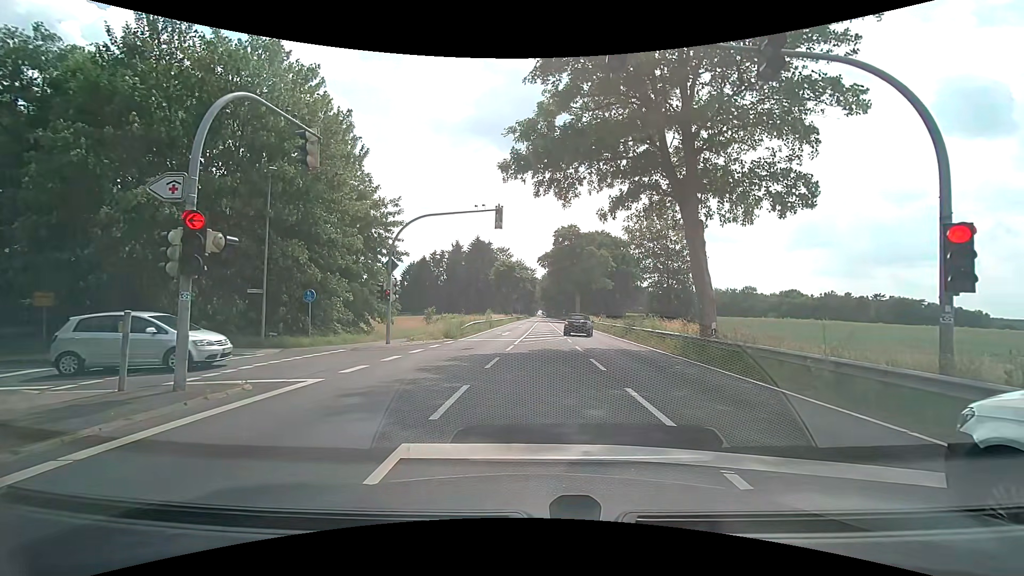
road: primary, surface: asphalt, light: Day
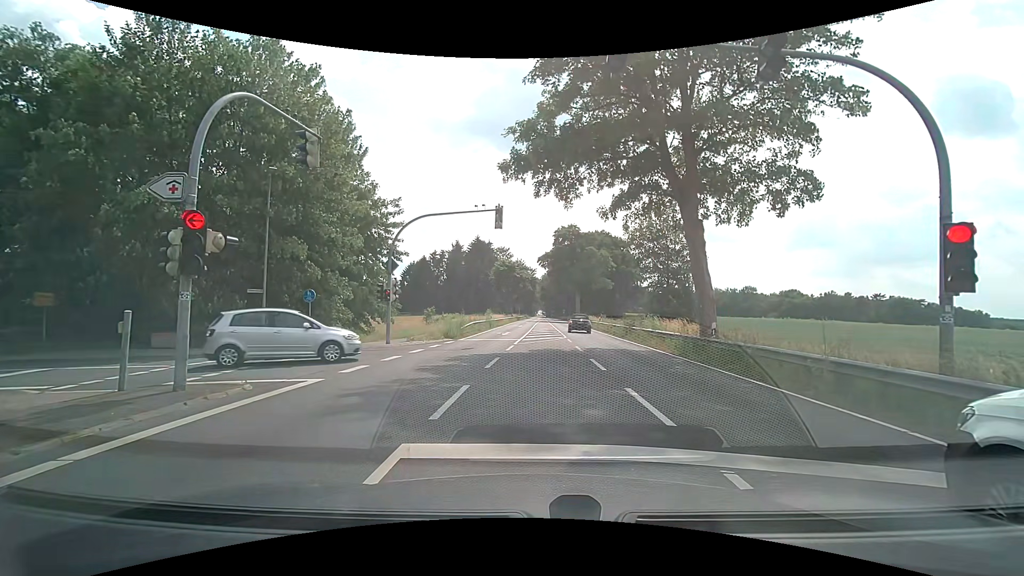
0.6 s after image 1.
(0.0, 0.0) m; 0°
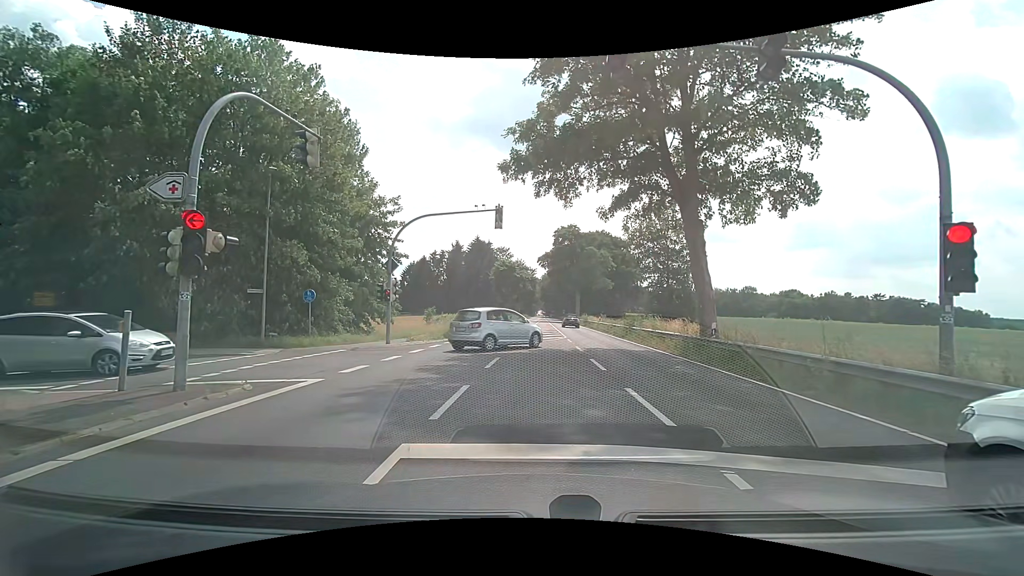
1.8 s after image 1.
(0.0, 0.0) m; 0°
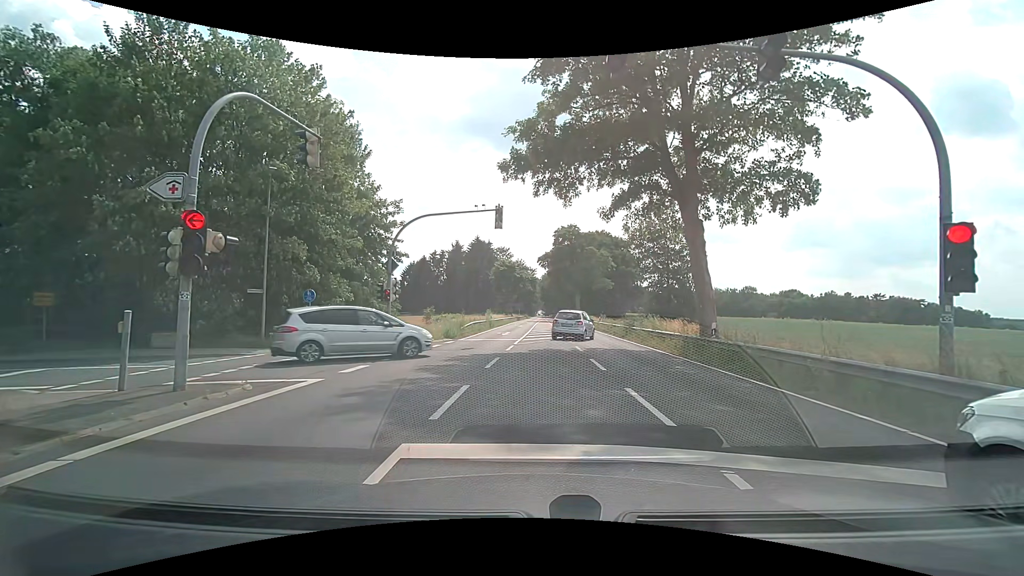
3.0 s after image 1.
(0.0, 0.0) m; 0°
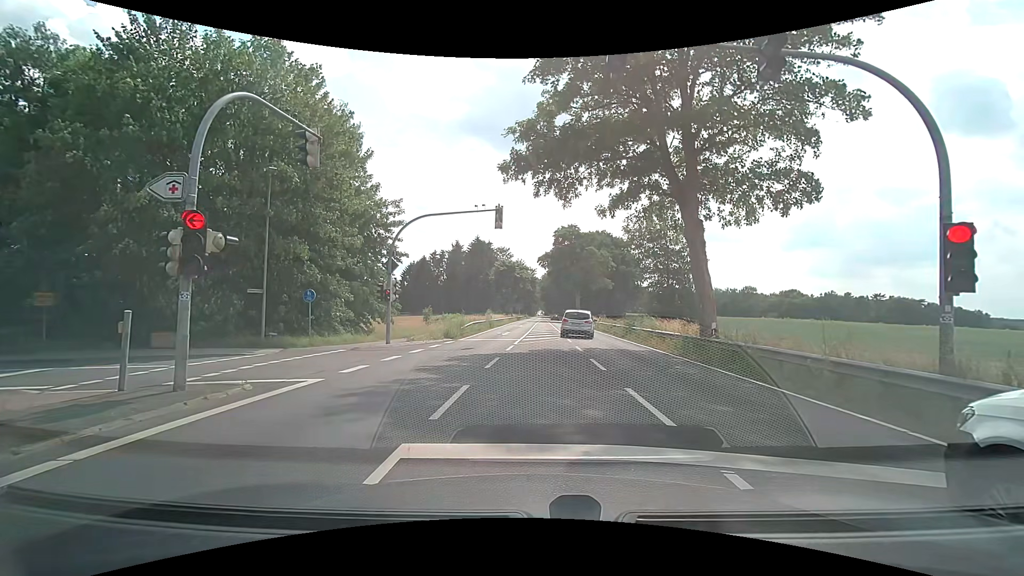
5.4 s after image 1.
(0.0, 0.0) m; 0°
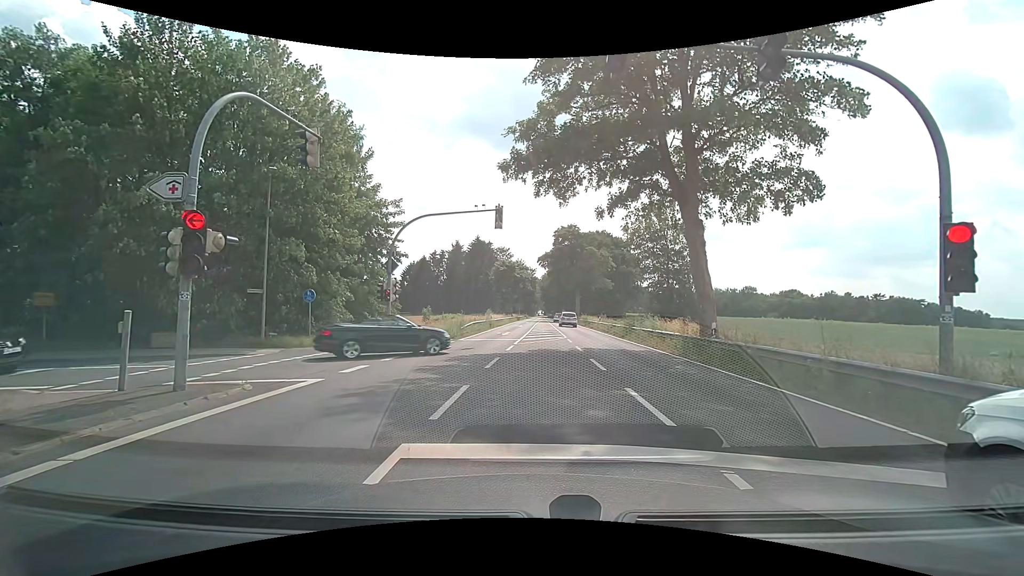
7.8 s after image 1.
(0.0, 0.0) m; 0°
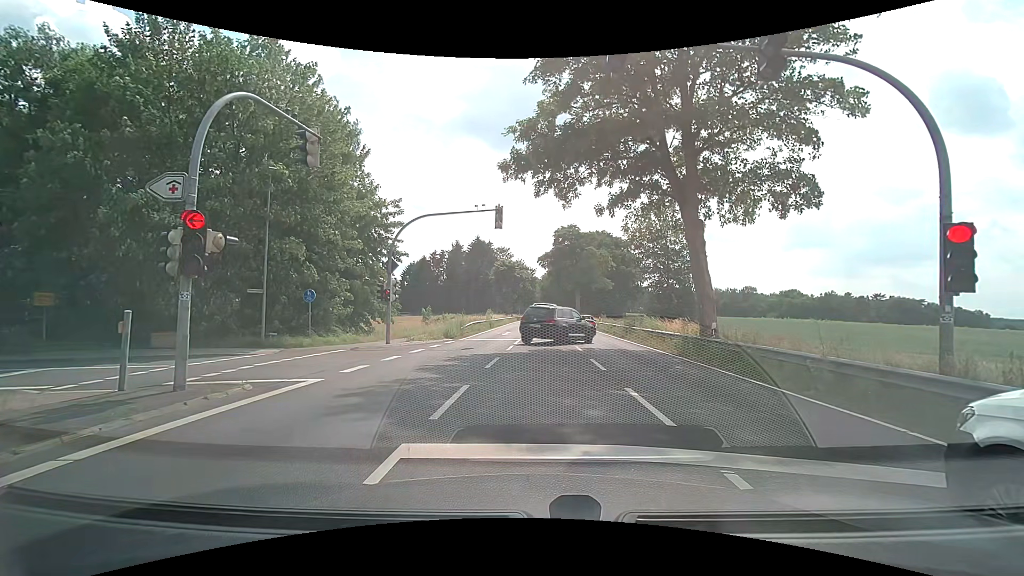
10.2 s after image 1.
(0.0, 0.0) m; 0°
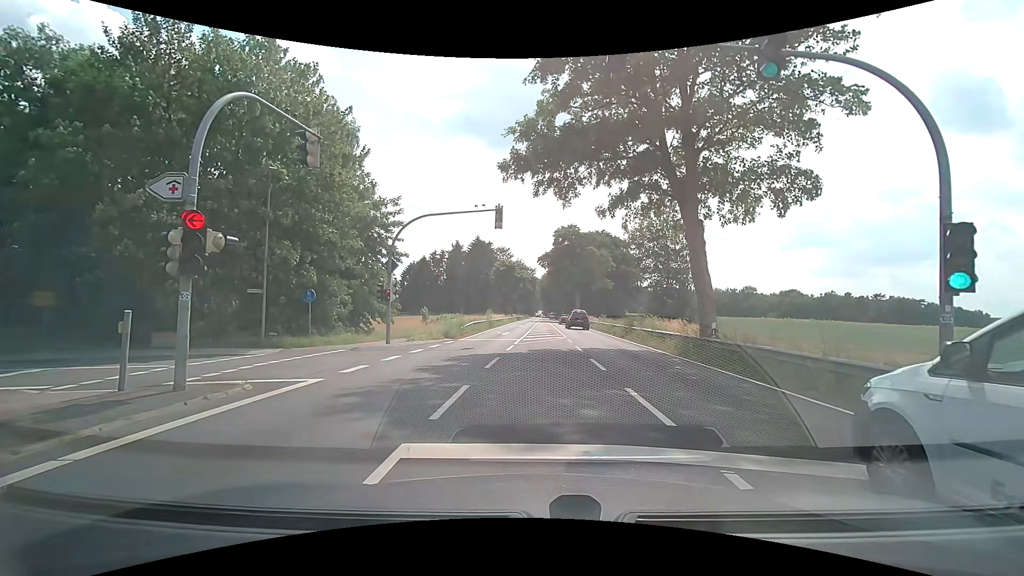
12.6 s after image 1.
(0.0, 0.0) m; 0°
(0, +10) (-5, +18) (-15, +19) (-25, +19) (-35, +19) (-45, +20) (-55, +20) (-65, +21) (-75, +22) (-85, +23) m
